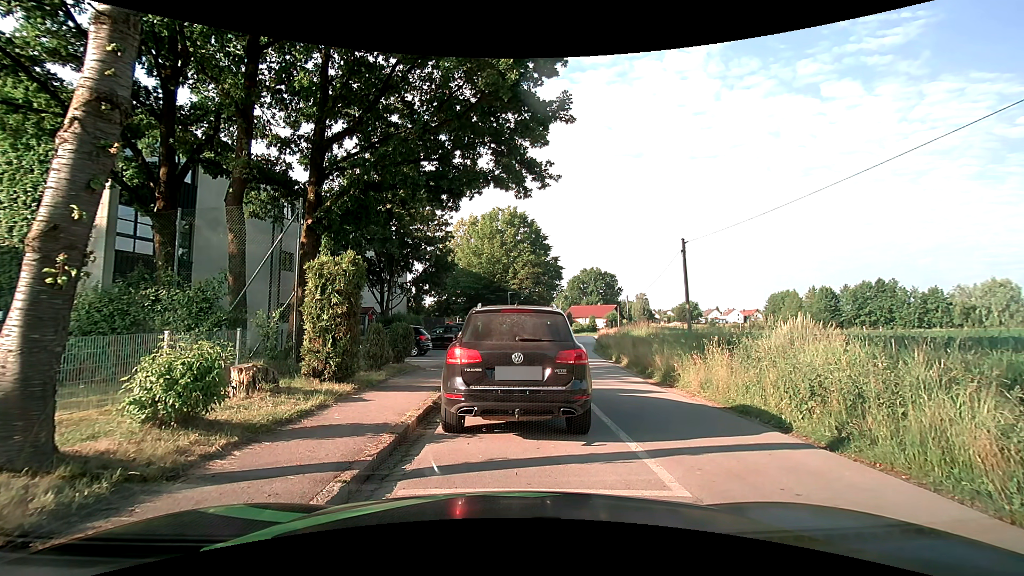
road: residential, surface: asphalt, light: Day
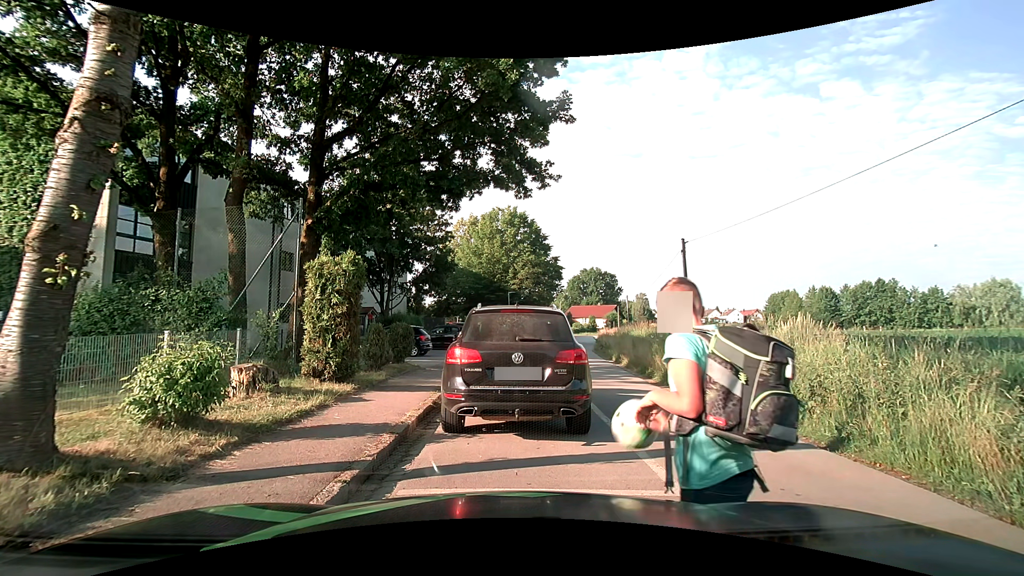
(0.0, 0.0) m; 0°
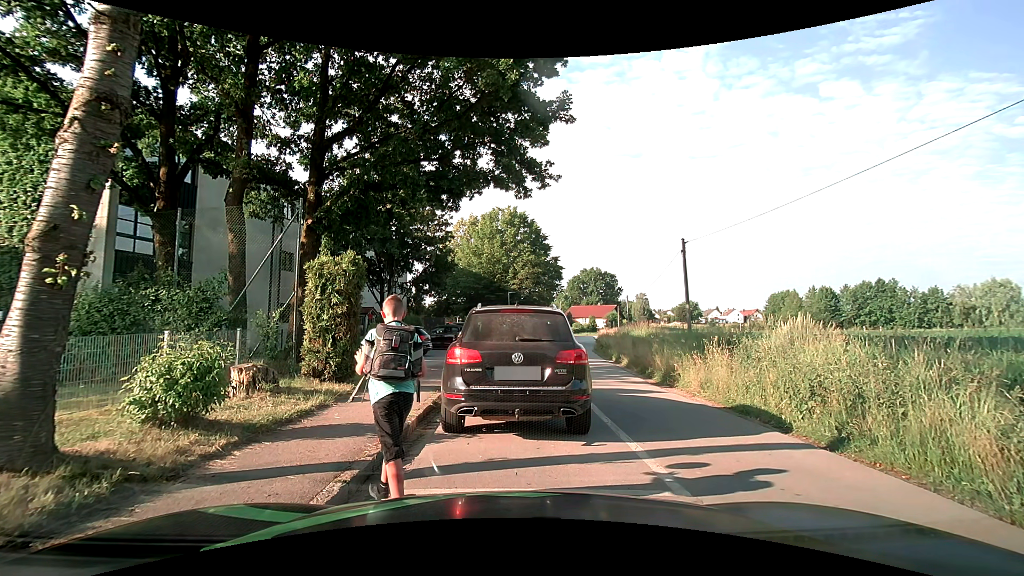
(0.0, 0.0) m; 0°
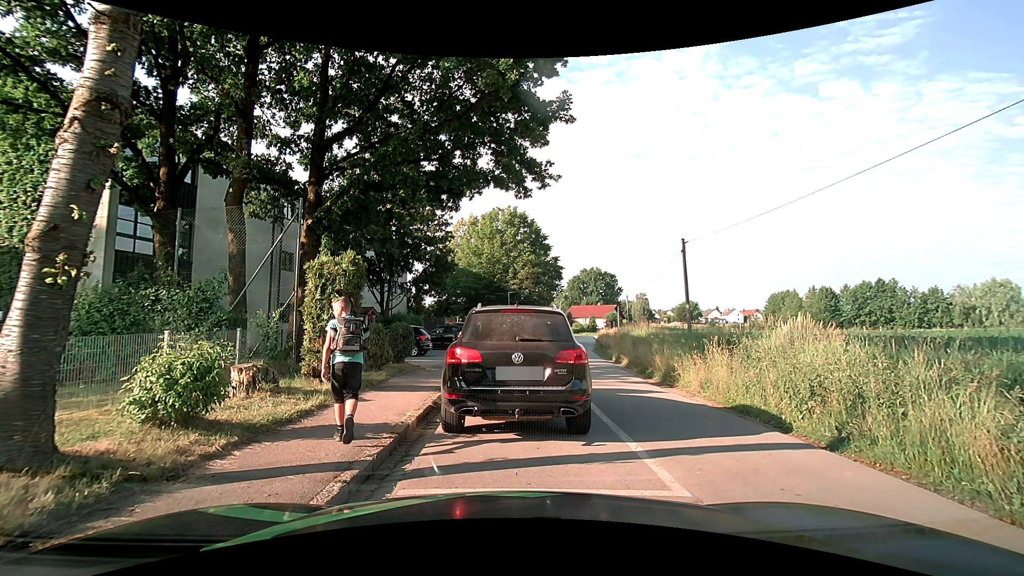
(0.0, 0.0) m; 0°
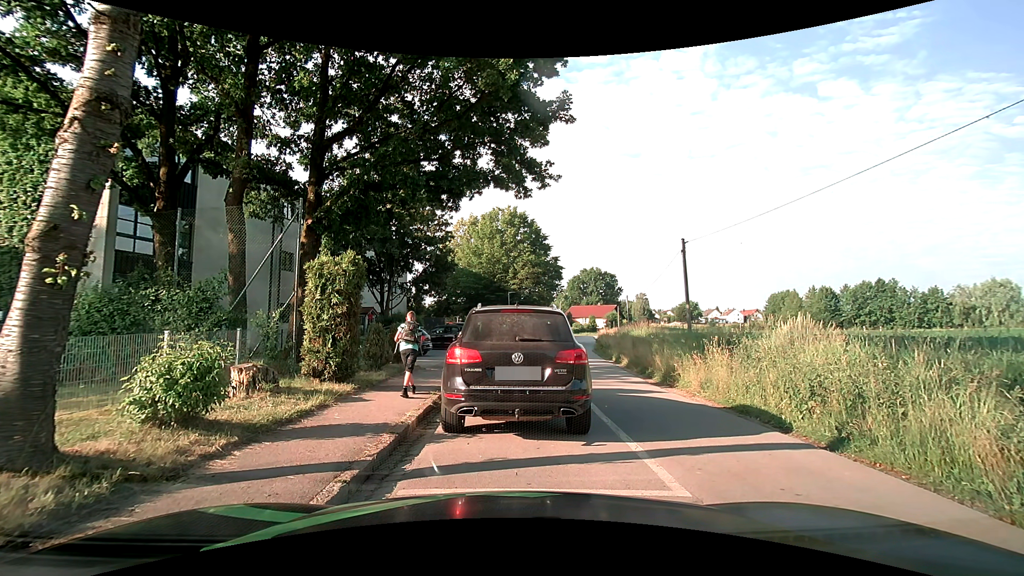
(0.0, 0.0) m; 0°
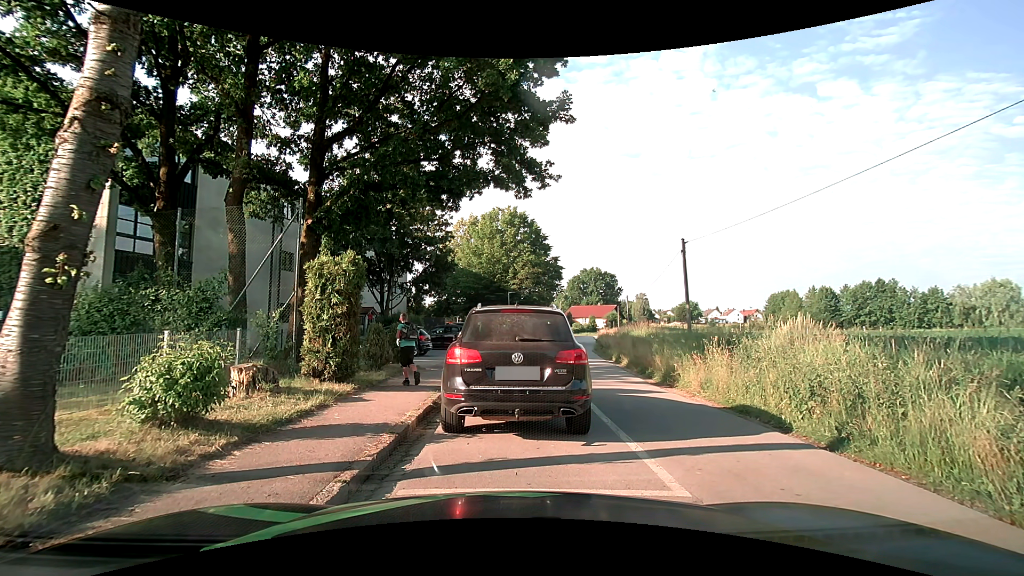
(0.0, 0.0) m; 0°
